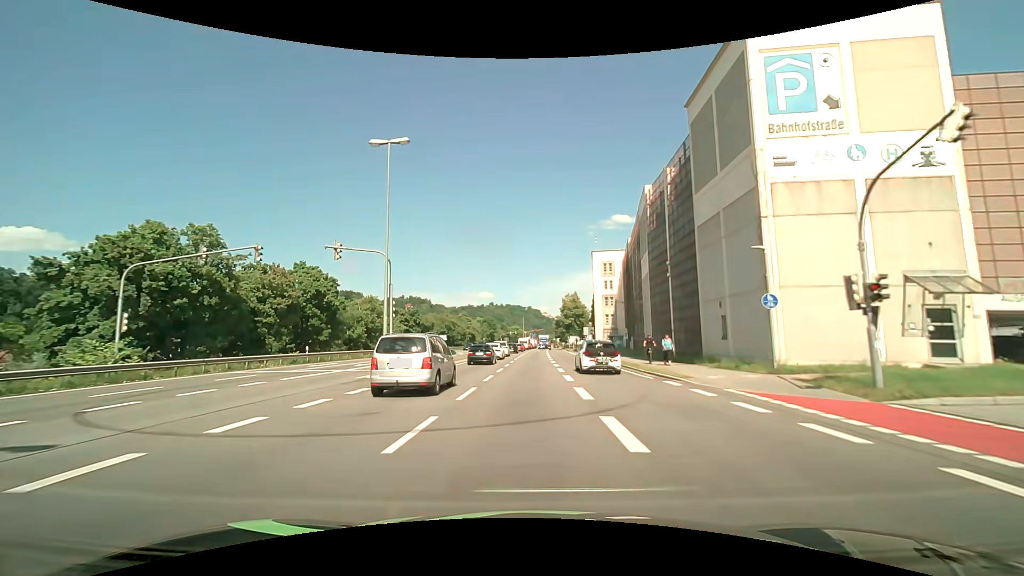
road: primary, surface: asphalt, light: Day
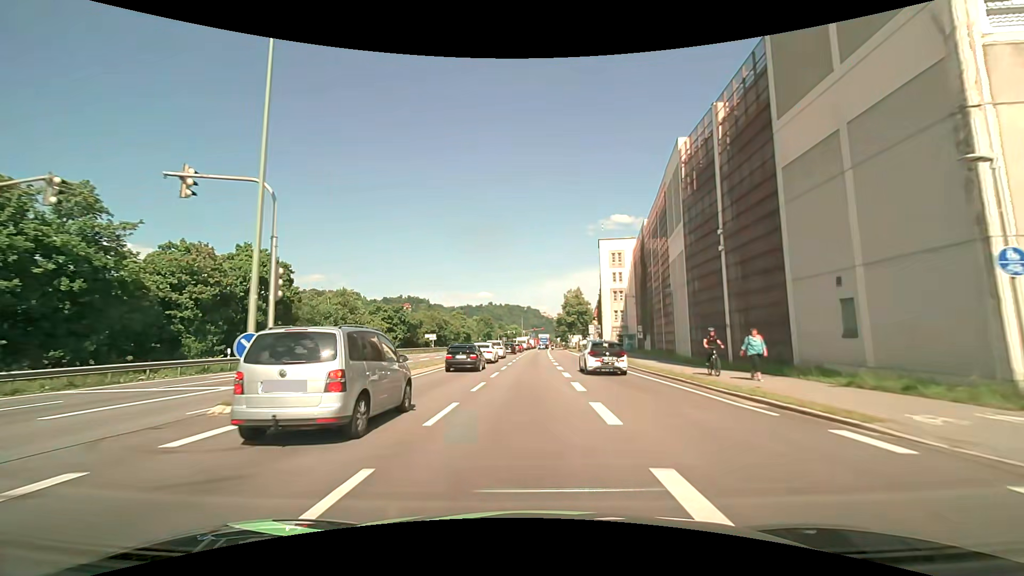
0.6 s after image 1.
(0.0, +9.8) m; 0°
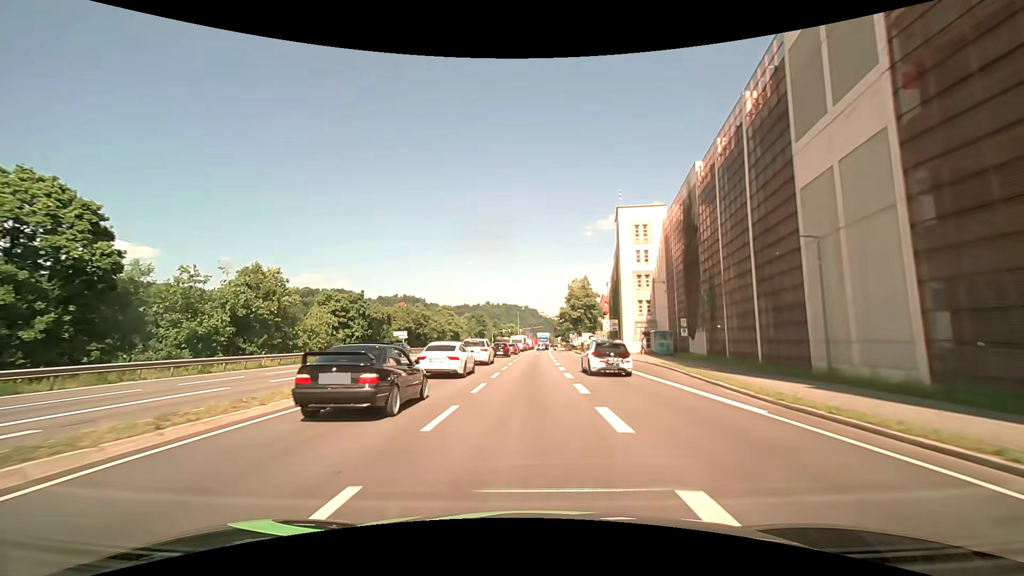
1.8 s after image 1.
(0.0, +18.4) m; 0°
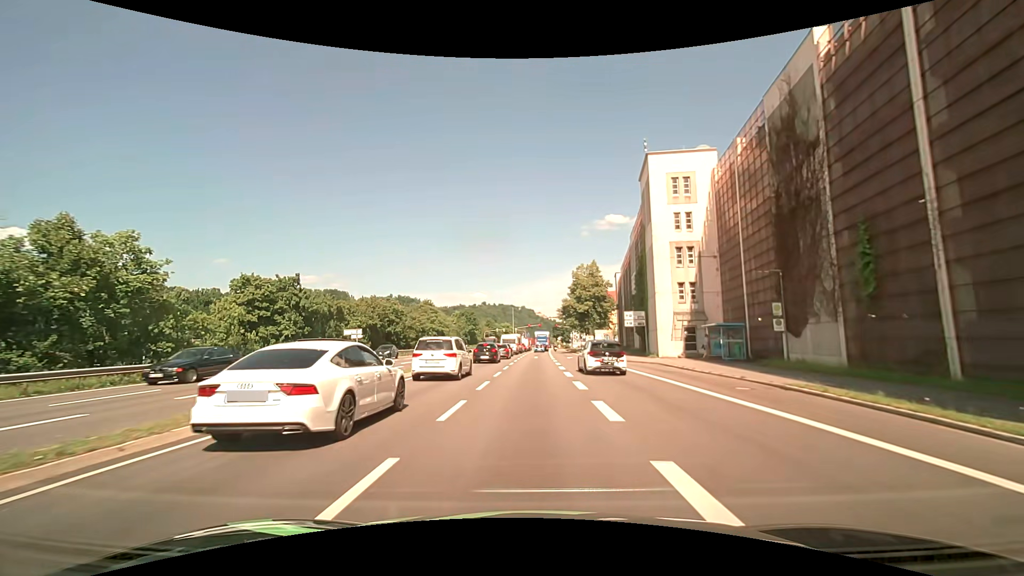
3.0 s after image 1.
(+0.1, +16.7) m; +1°
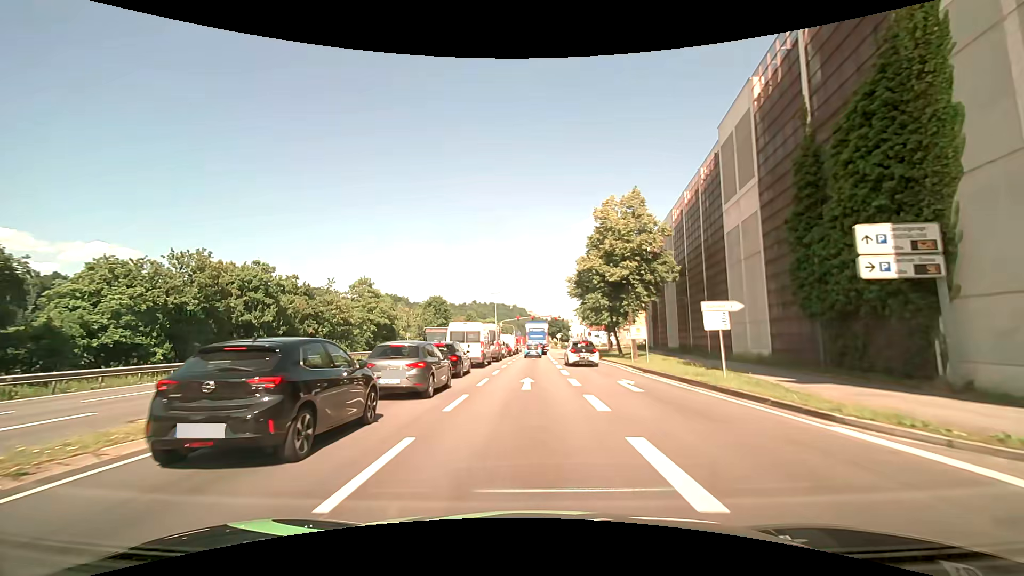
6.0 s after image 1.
(+0.3, +34.2) m; +1°
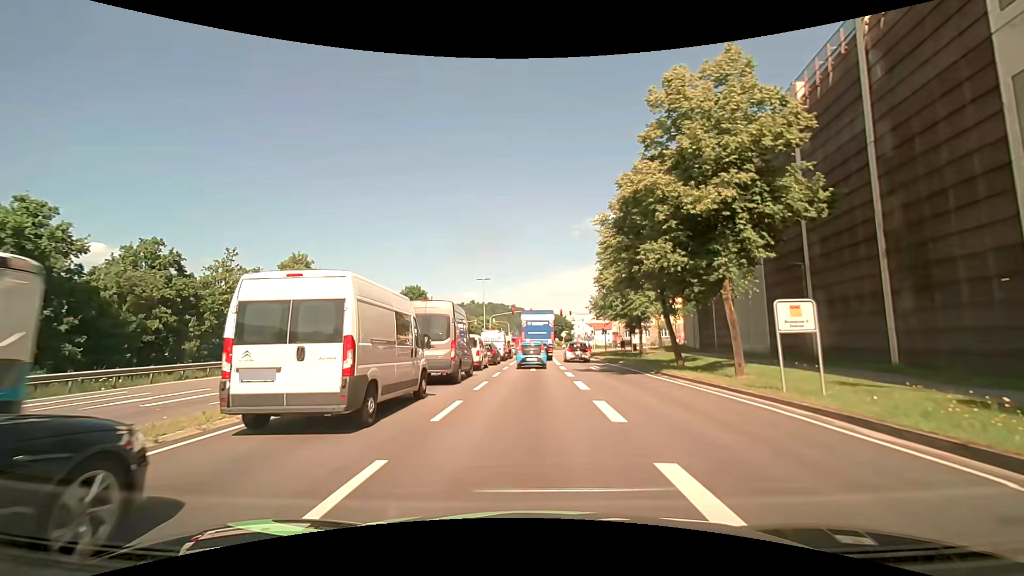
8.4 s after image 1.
(+0.1, +19.0) m; +1°
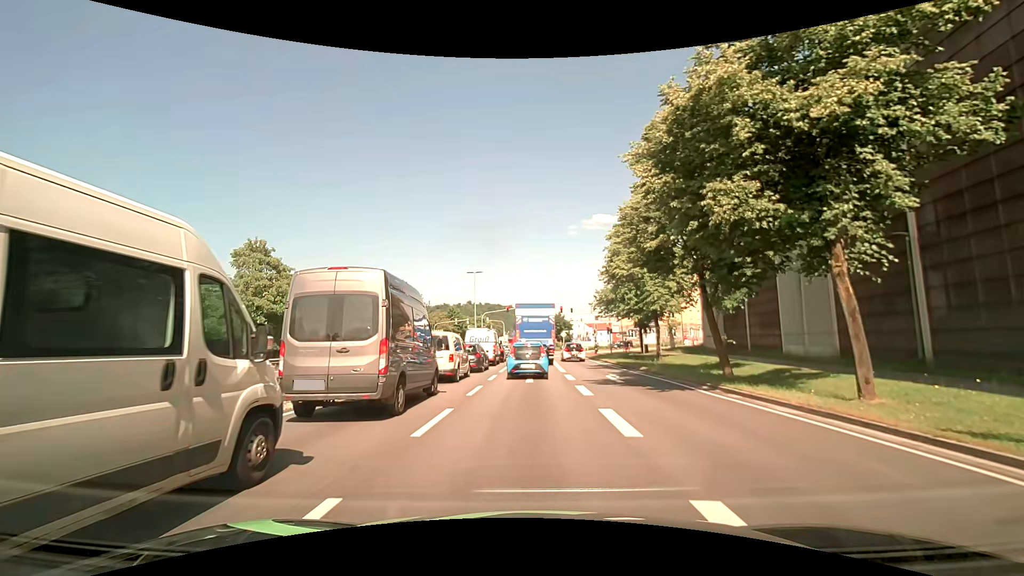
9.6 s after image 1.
(-0.1, +7.1) m; 0°
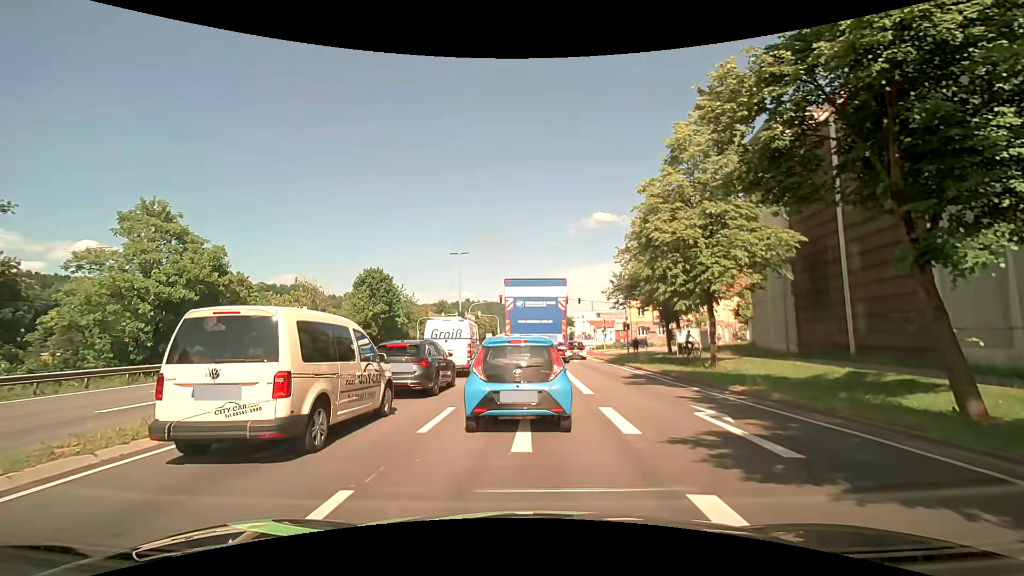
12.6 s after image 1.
(-0.1, +11.4) m; 0°
